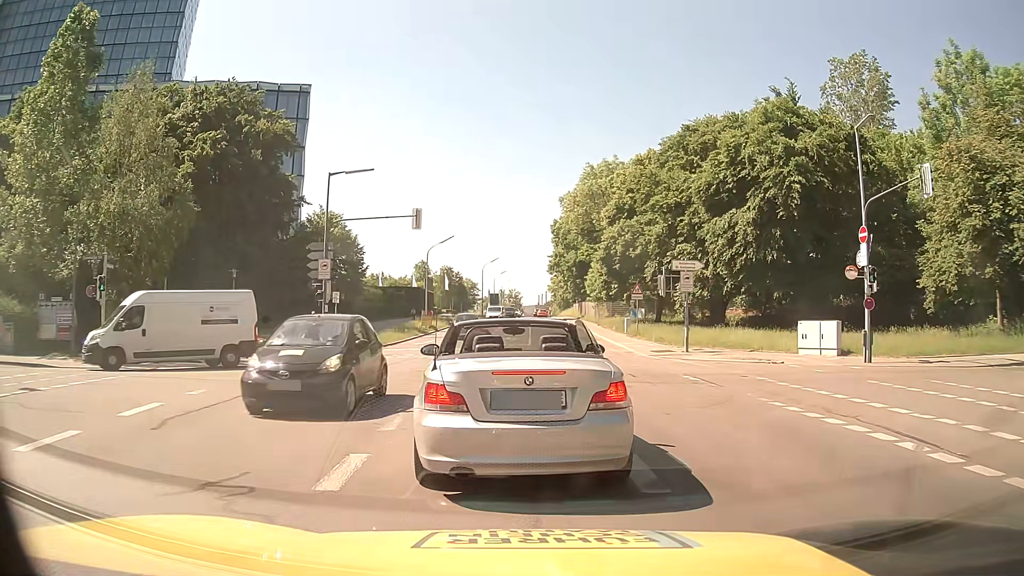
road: secondary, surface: asphalt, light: Day
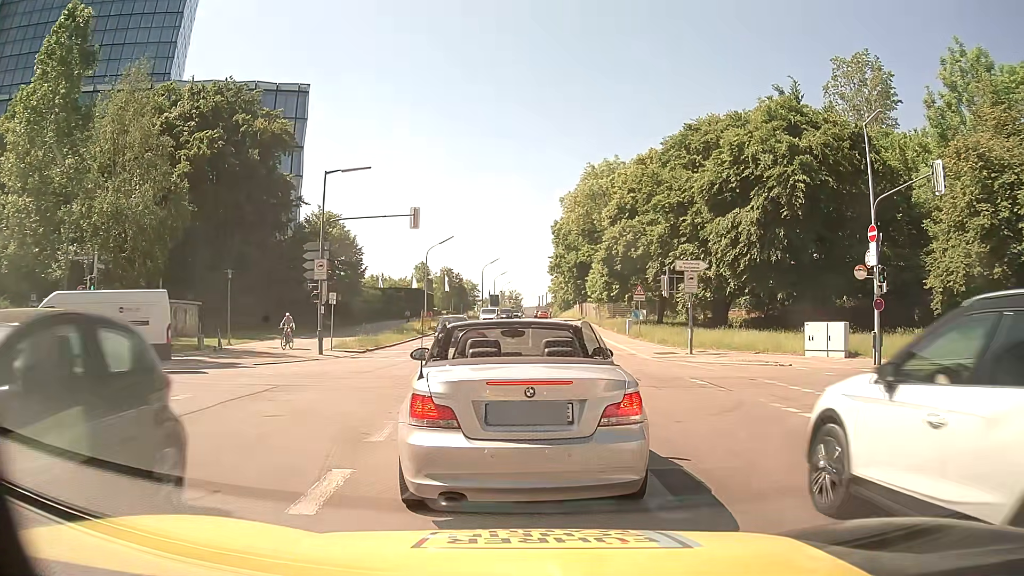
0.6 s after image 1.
(0.0, +0.6) m; 0°
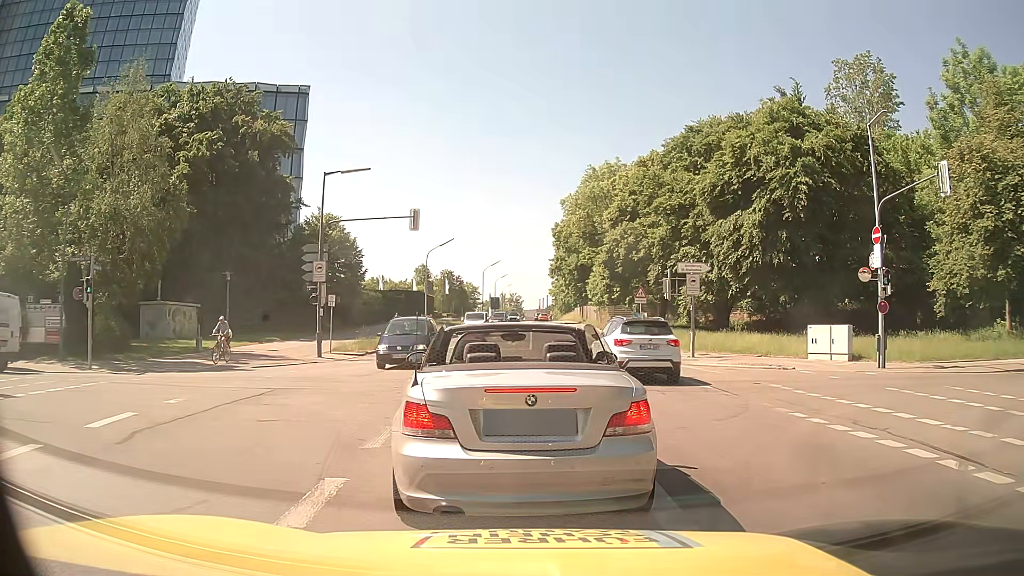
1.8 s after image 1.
(0.0, +0.3) m; 0°
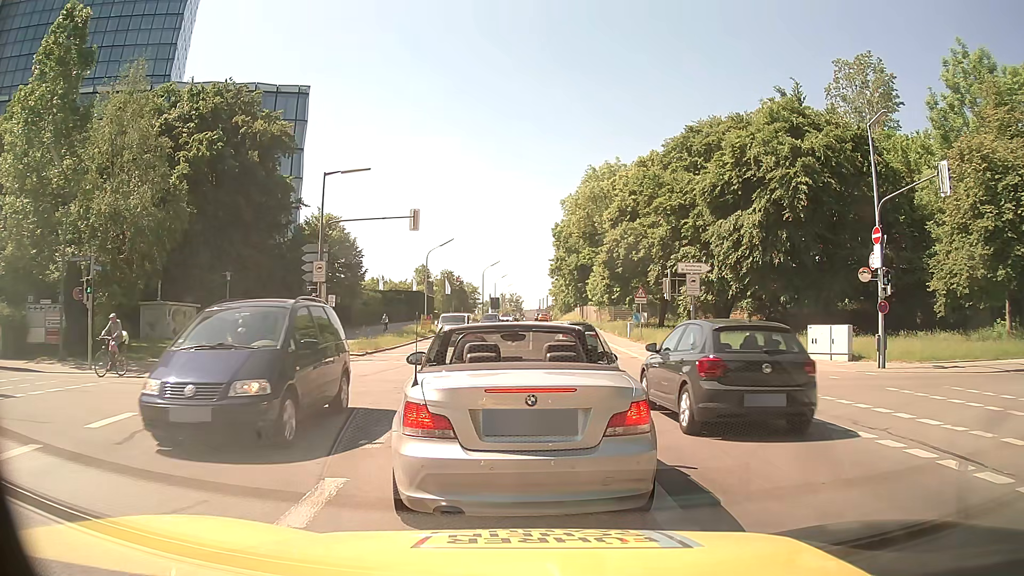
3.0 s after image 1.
(0.0, 0.0) m; 0°
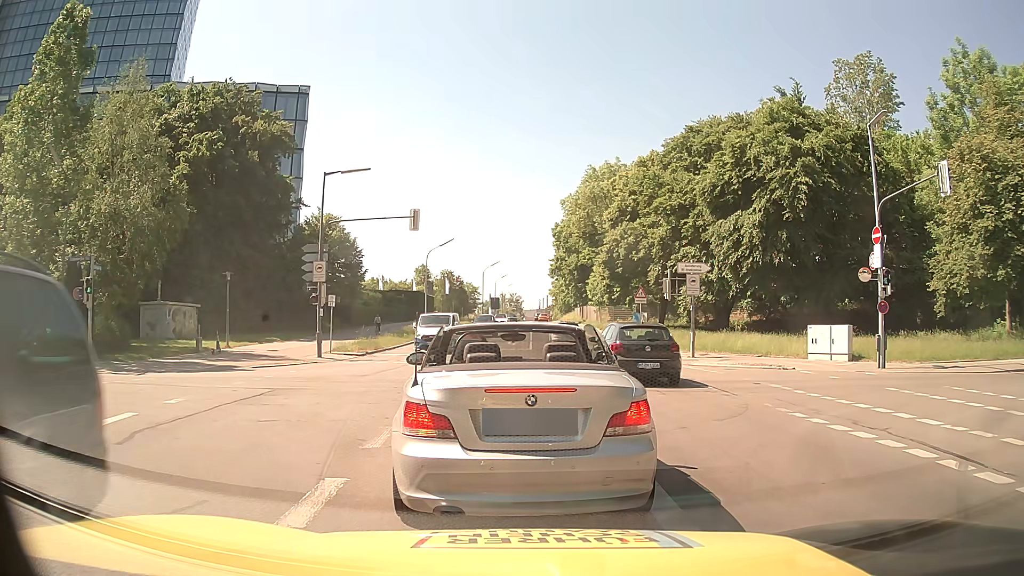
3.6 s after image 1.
(0.0, 0.0) m; 0°
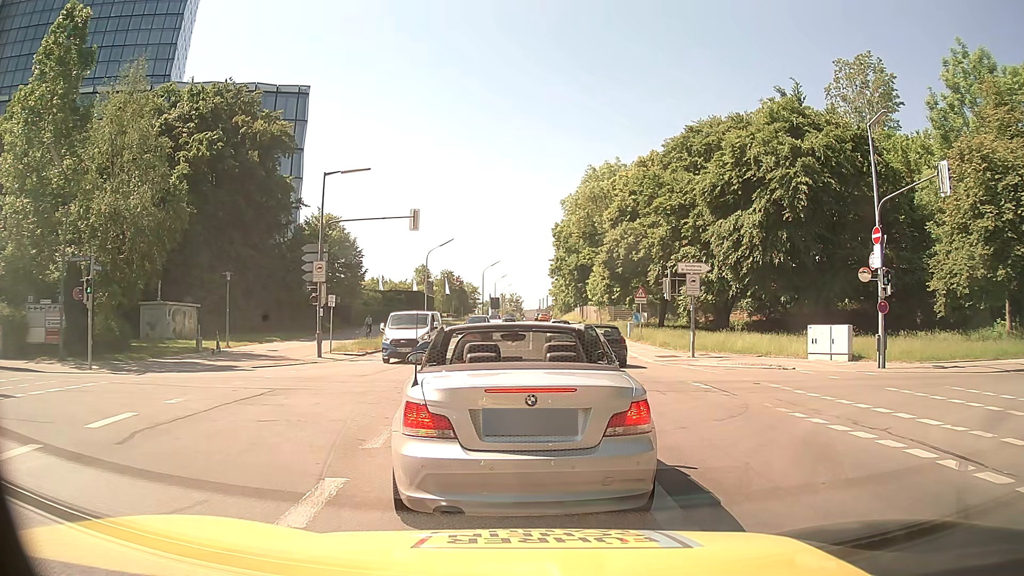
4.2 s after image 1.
(0.0, 0.0) m; 0°
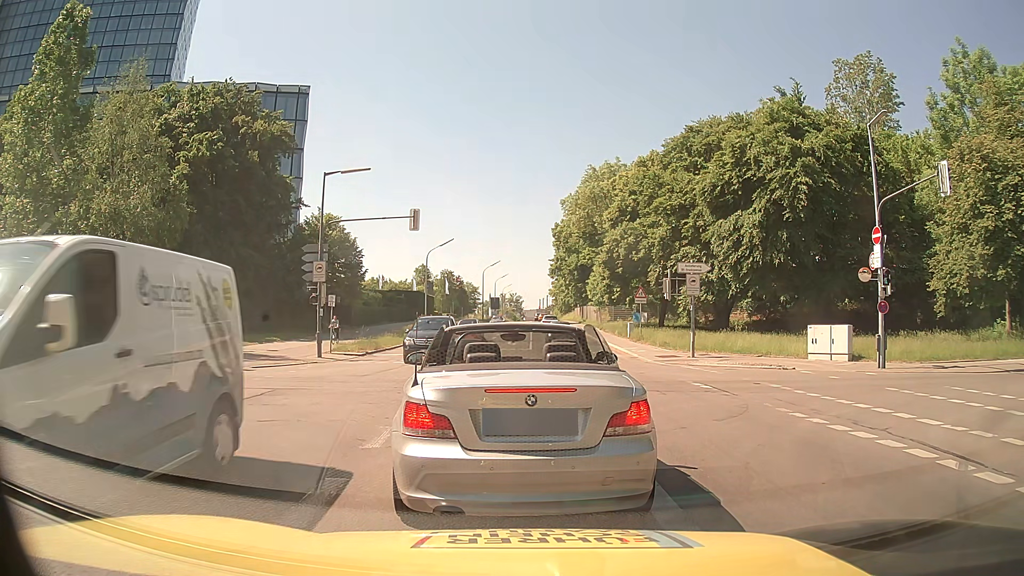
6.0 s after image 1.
(0.0, 0.0) m; 0°
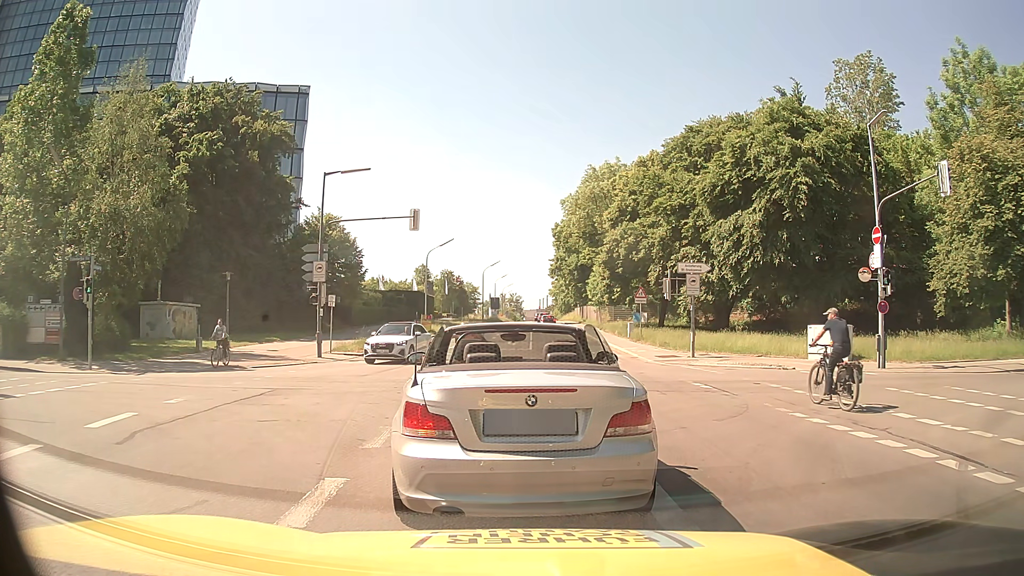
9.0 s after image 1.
(0.0, 0.0) m; 0°
(-1, +10) (-8, +17) (-18, +18) (-27, +16) (-35, +10) (-41, +2) (-46, -6) (-51, -15) (-55, -24) (-60, -33) m
